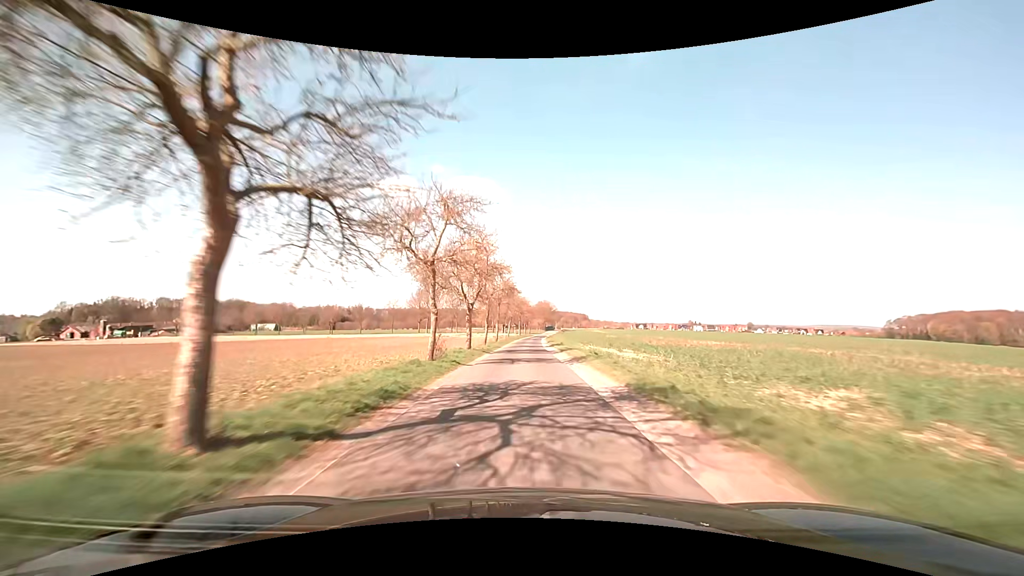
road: unclassified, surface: asphalt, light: Day
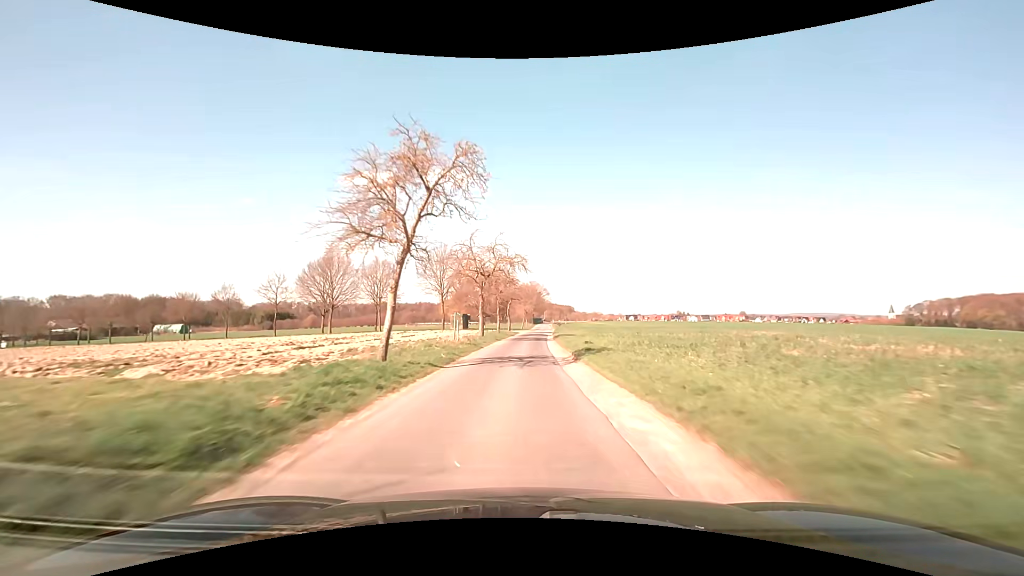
(+0.9, +66.6) m; +2°
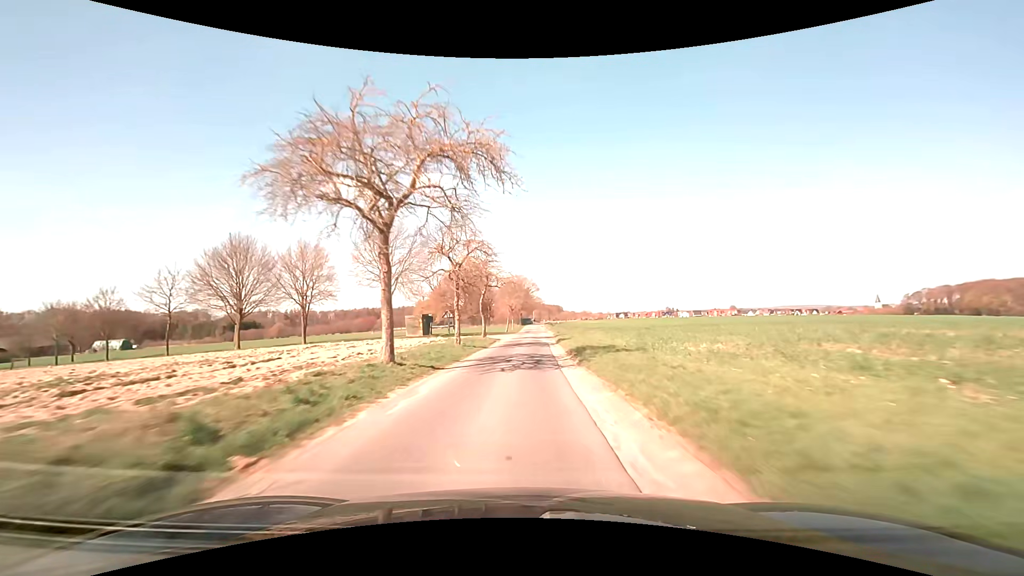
(+0.4, +24.6) m; +1°
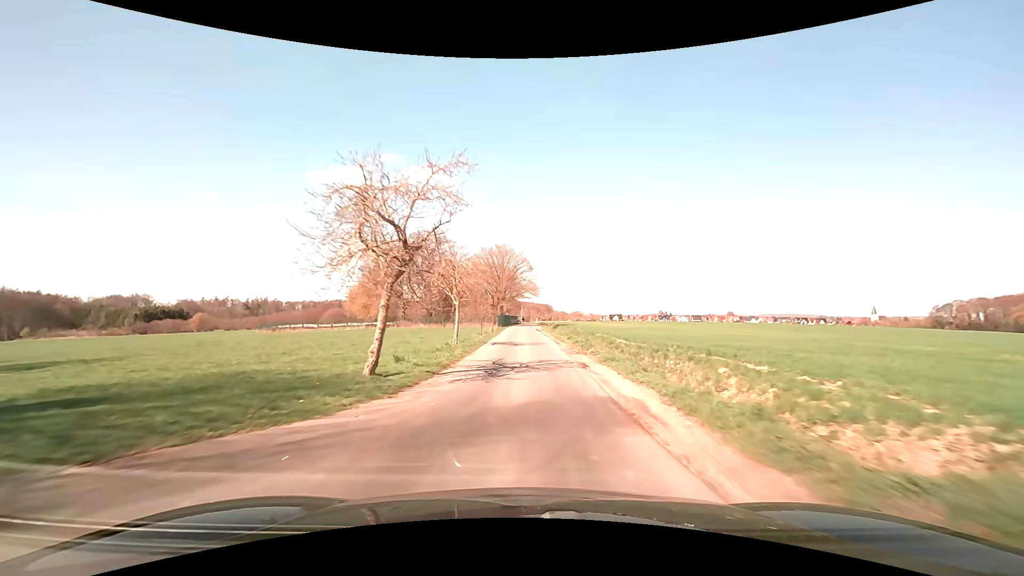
(+0.9, +55.0) m; +2°
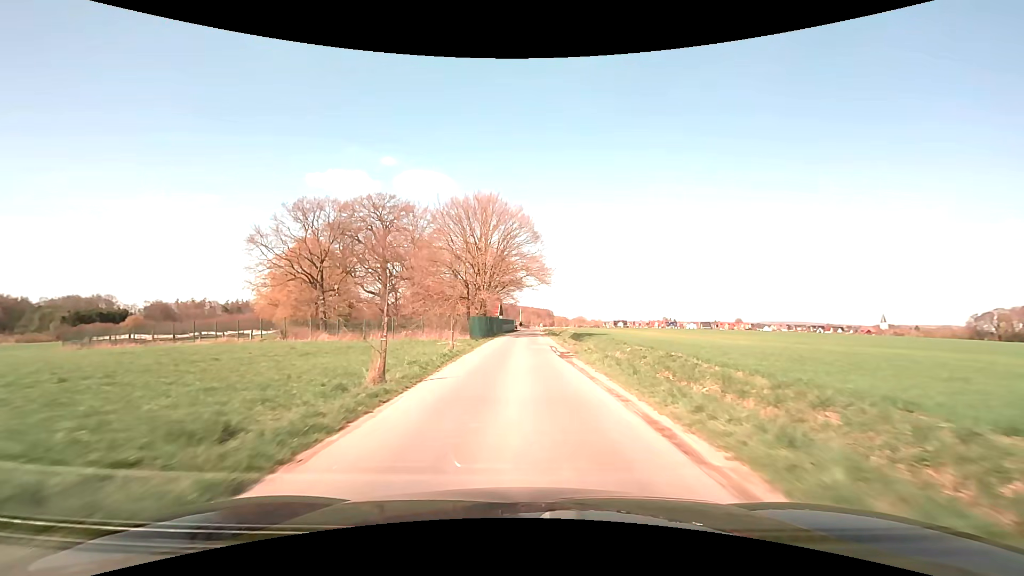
(-0.2, +37.2) m; 0°
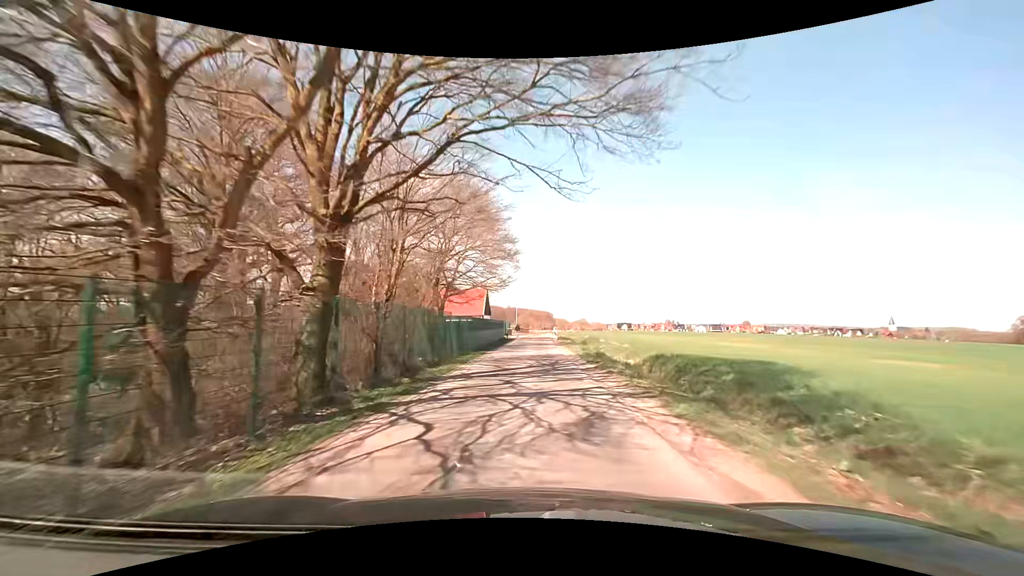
(-0.1, +40.4) m; 0°
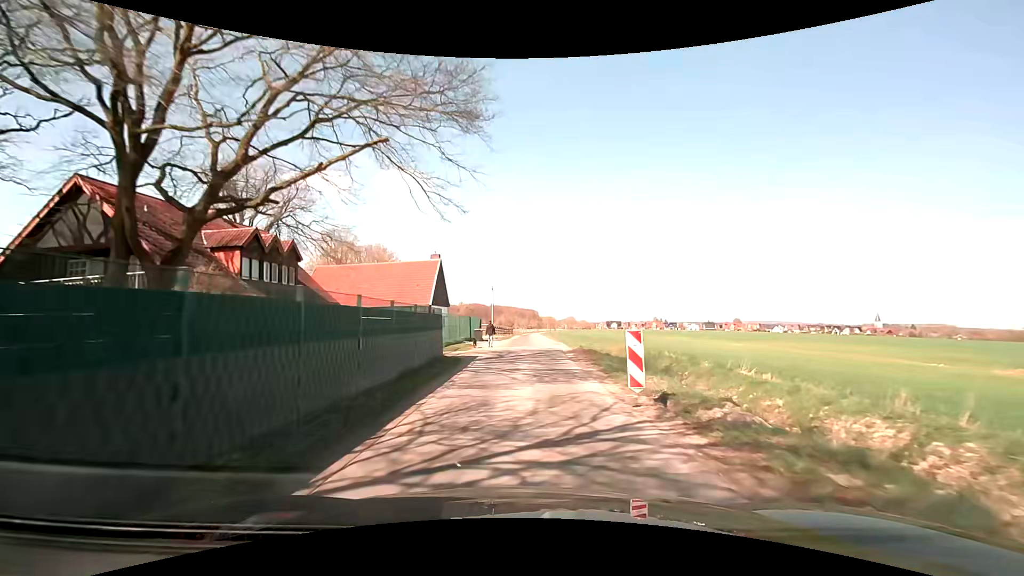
(+0.3, +34.8) m; +2°
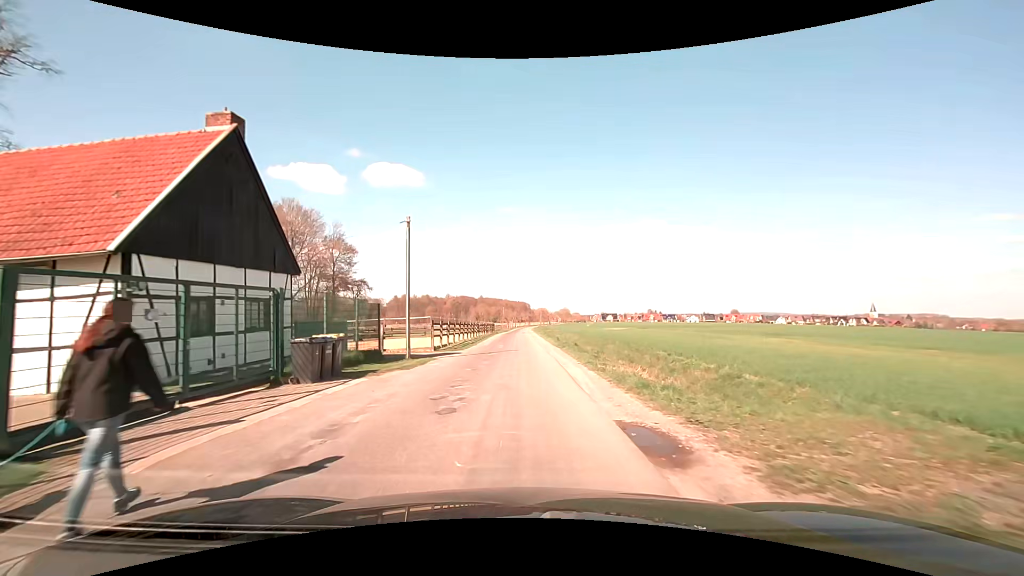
(+0.8, +32.3) m; +2°
(0, +10) (-1, +20) (-1, +30) (-1, +40) (-2, +50) (-2, +60) (-2, +70) (-2, +80) (-3, +90) (-3, +100) m
